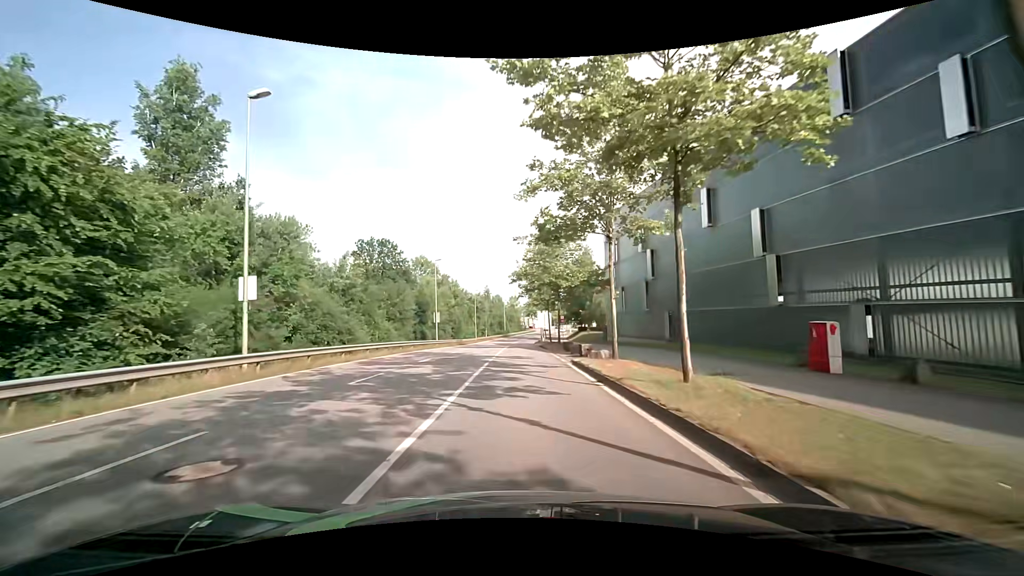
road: secondary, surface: asphalt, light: Day
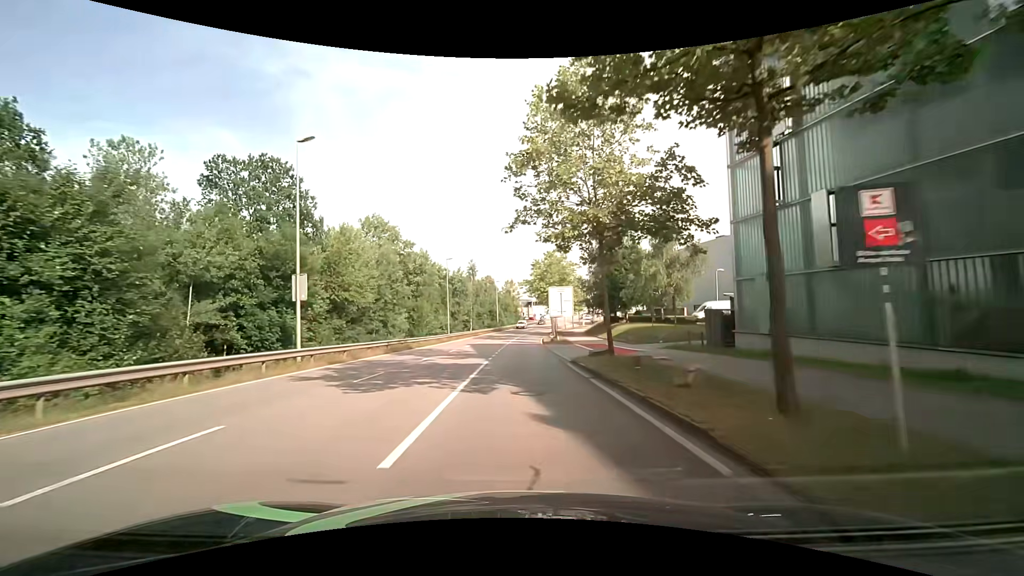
(-0.1, +35.5) m; 0°
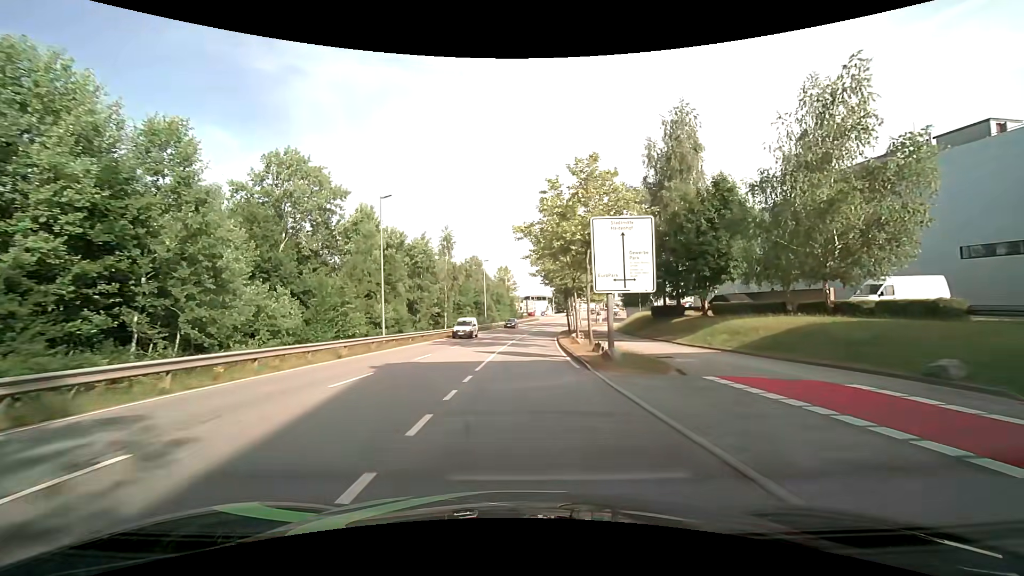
(+0.1, +28.7) m; +1°
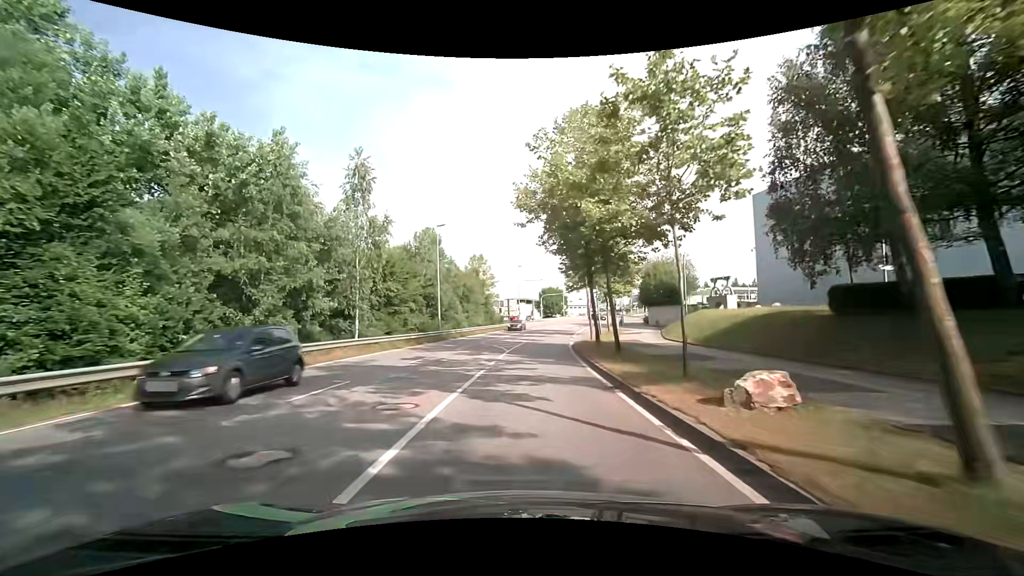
(+0.4, +29.1) m; +2°
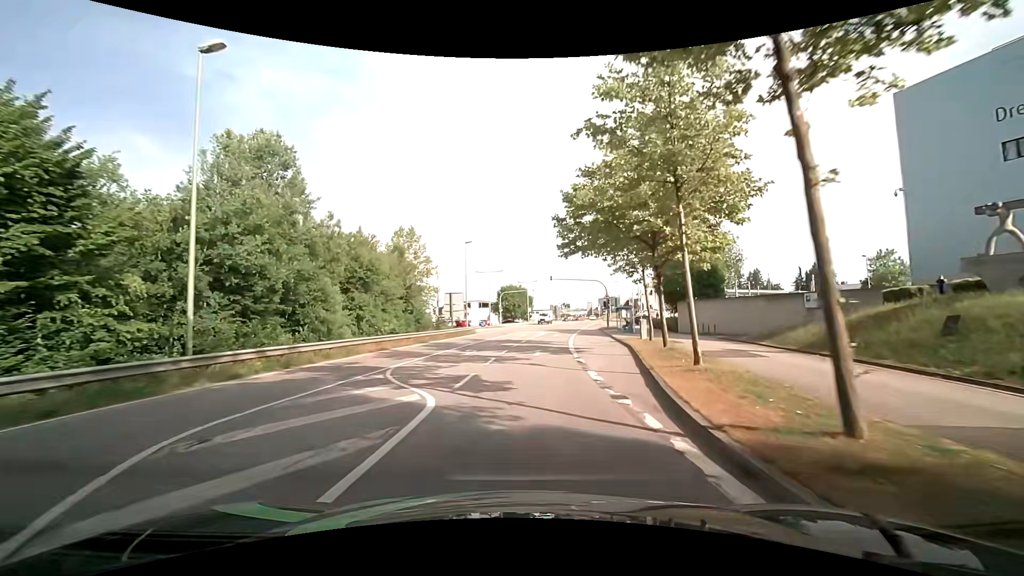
(+1.2, +28.7) m; +4°
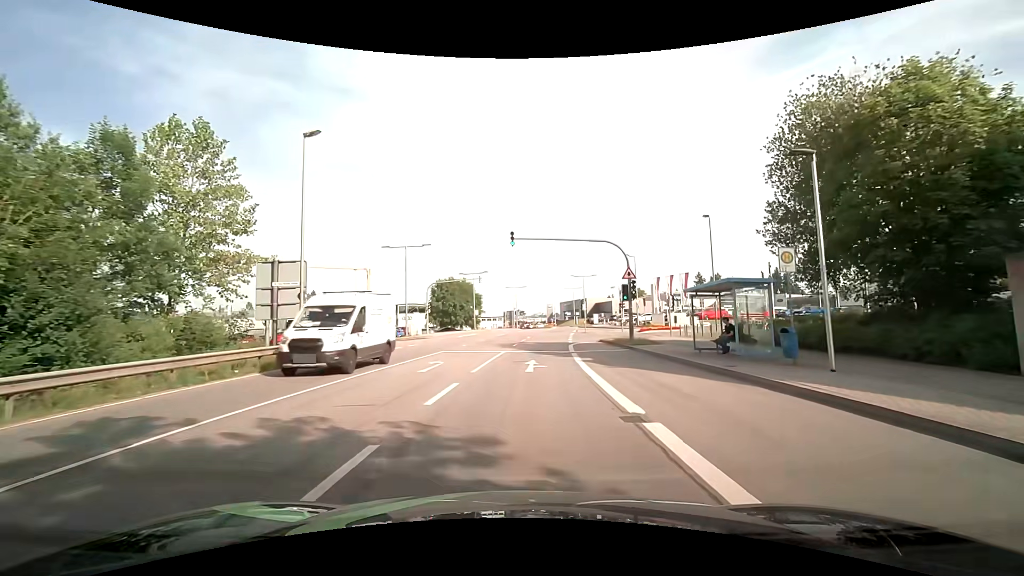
(+1.7, +31.8) m; +6°
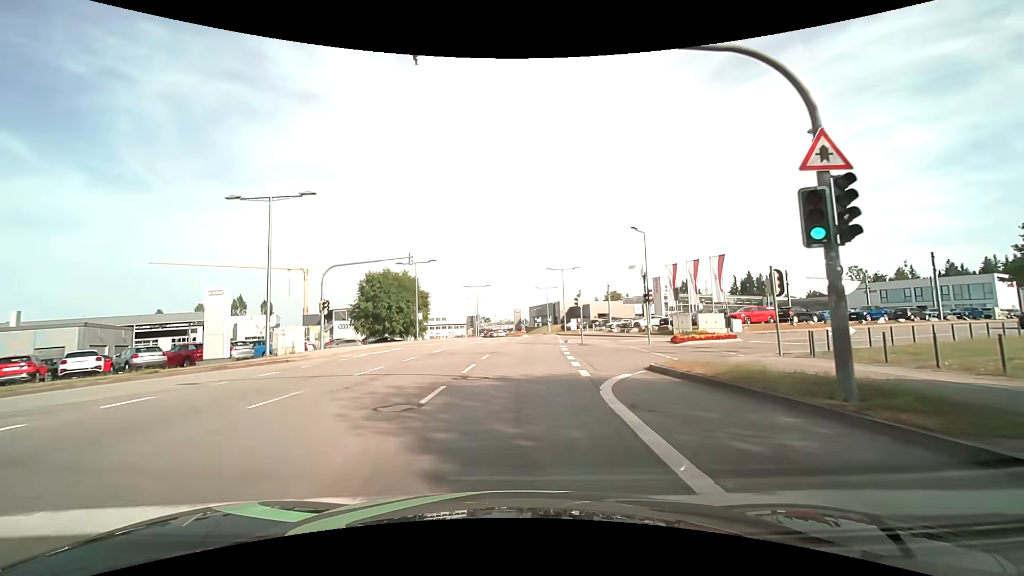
(+0.6, +20.9) m; +4°
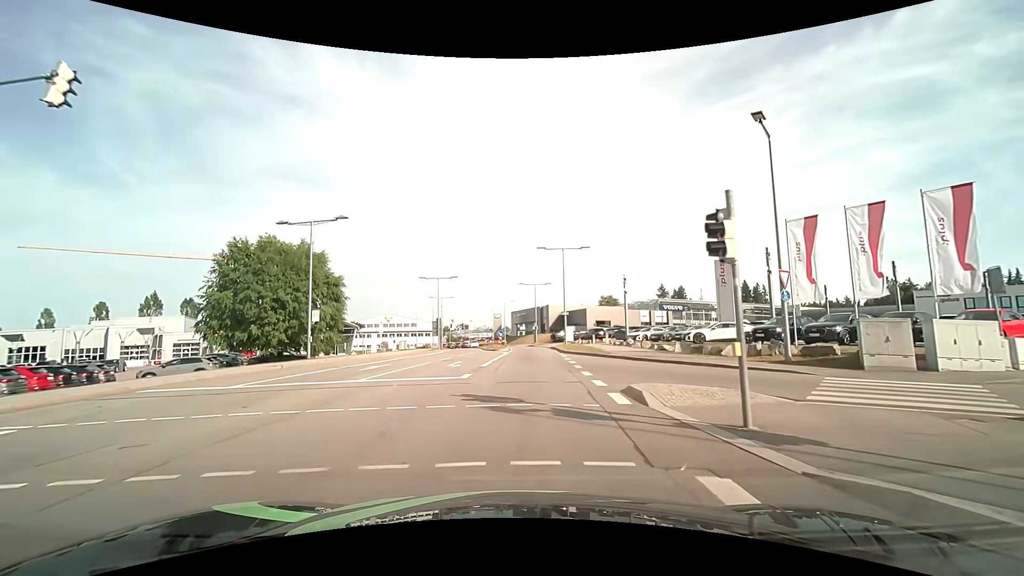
(+0.4, +25.0) m; +2°
(0, +10) (0, +20) (0, +30) (+1, +40) (+1, +50) (+1, +60) (0, +70) (-2, +80) (-5, +89) (-8, +99) m
